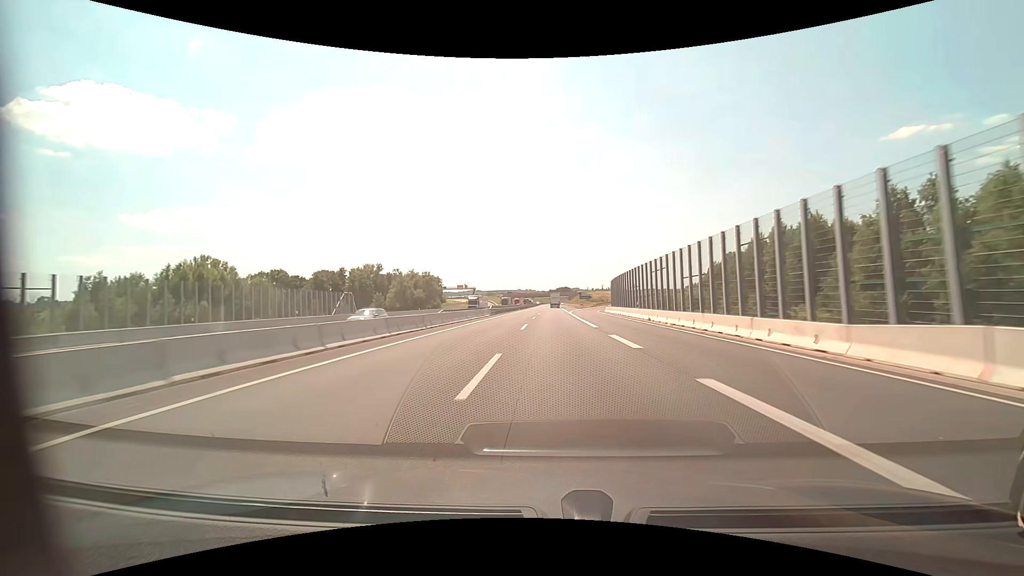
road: motorway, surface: asphalt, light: Day
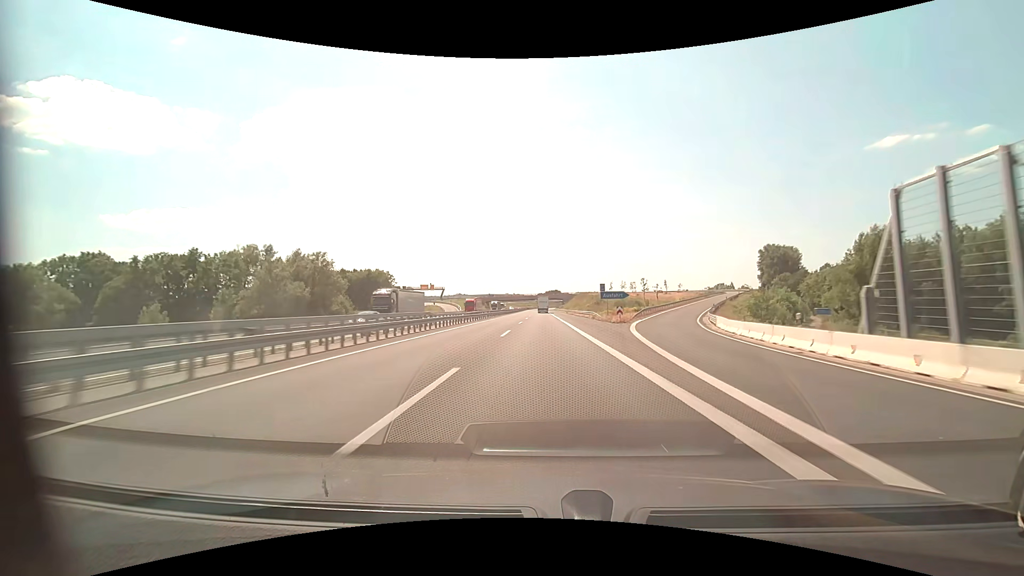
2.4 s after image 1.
(+1.4, +74.6) m; +2°
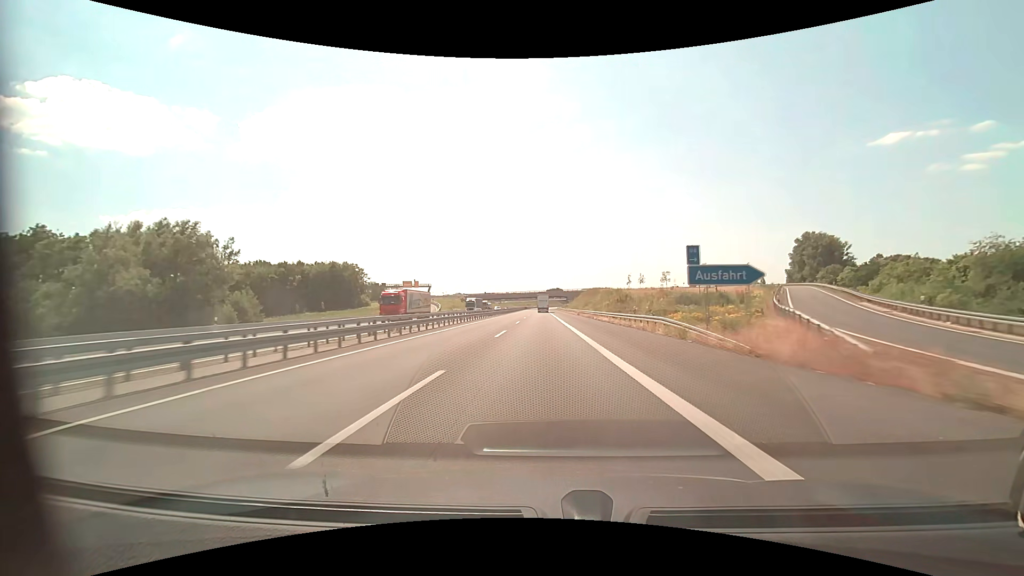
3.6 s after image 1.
(0.0, +36.5) m; 0°
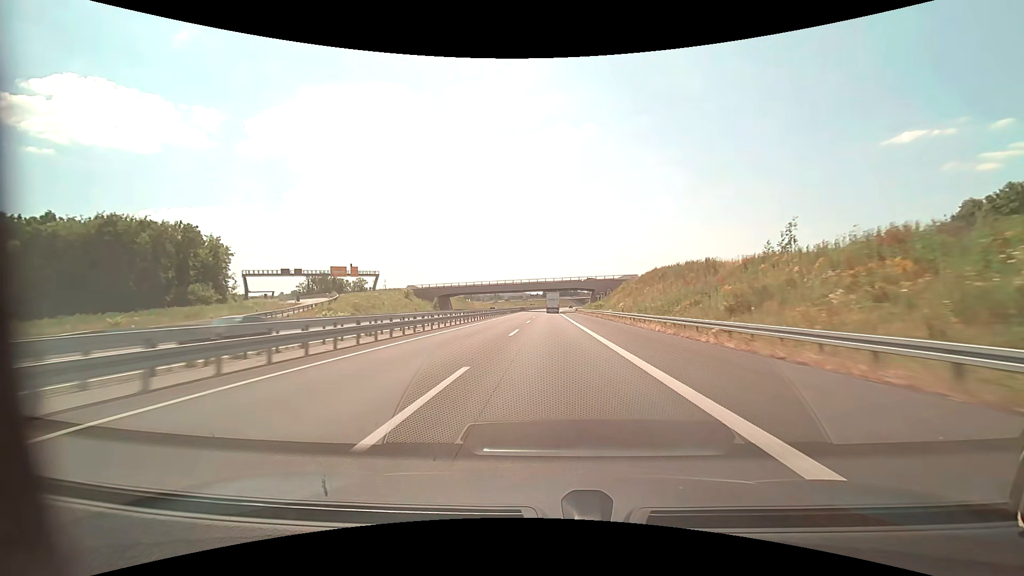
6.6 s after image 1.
(-1.1, +90.1) m; -1°
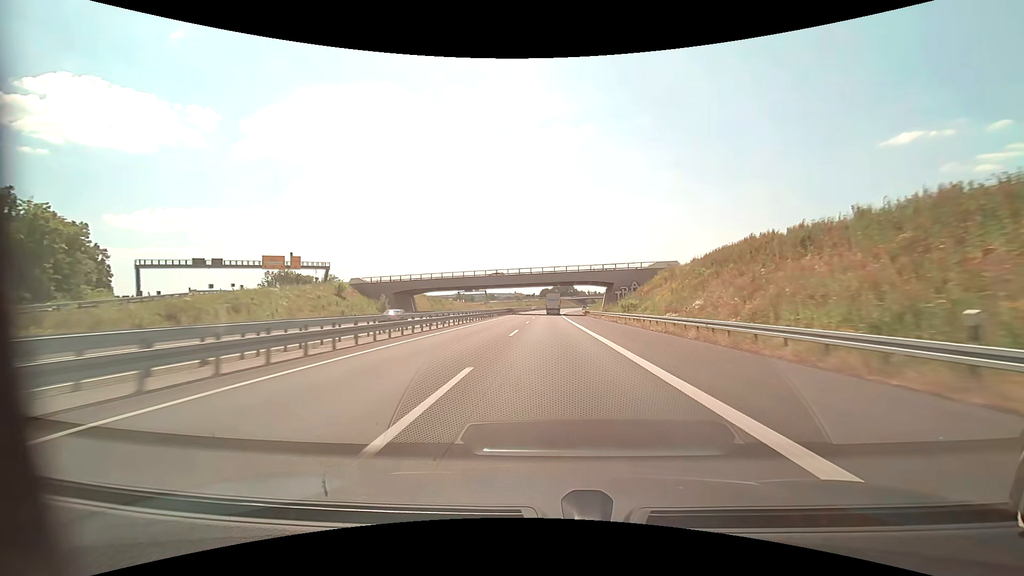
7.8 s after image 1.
(+0.1, +36.4) m; 0°
(0, +10) (0, +20) (0, +30) (0, +40) (0, +50) (0, +60) (0, +70) (0, +80) (+1, +90) (+1, +100) m
